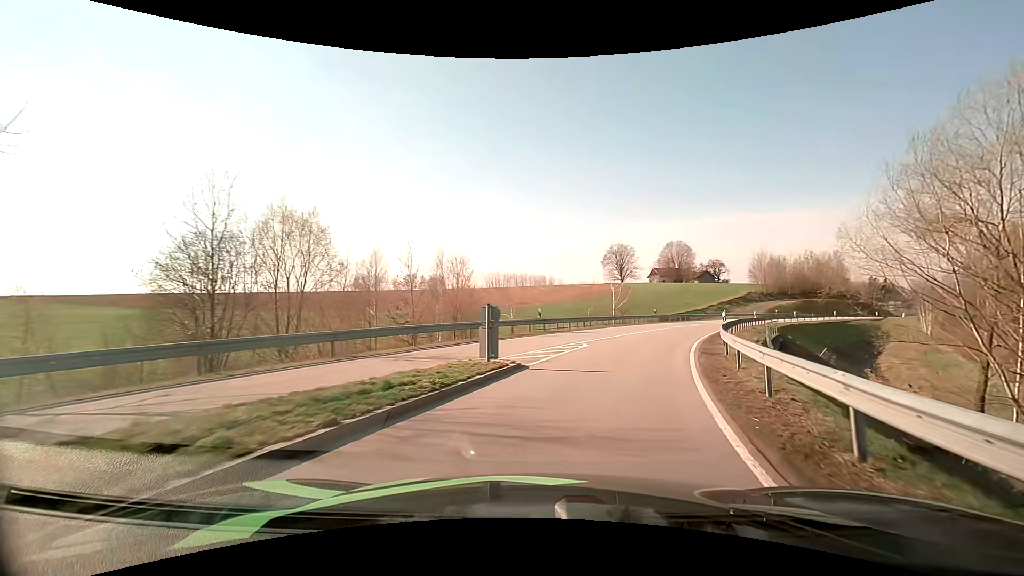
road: secondary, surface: asphalt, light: Day
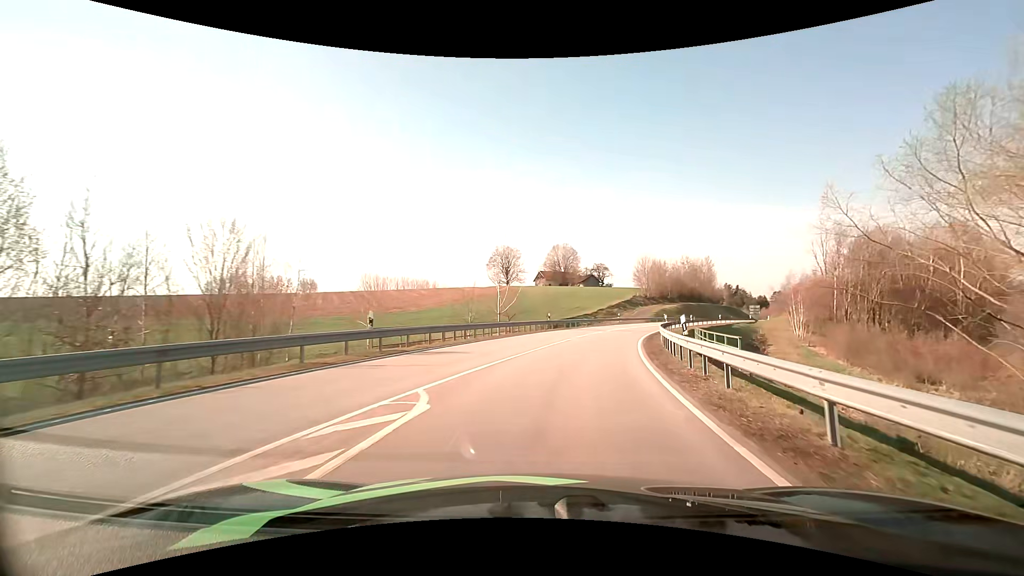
(+1.4, +12.2) m; +13°
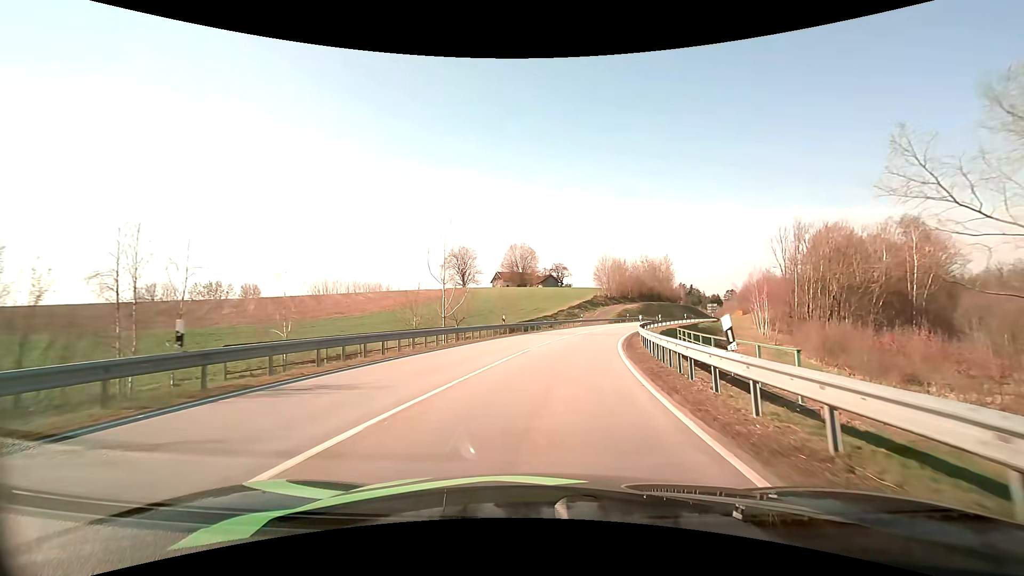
(+0.3, +6.8) m; +5°
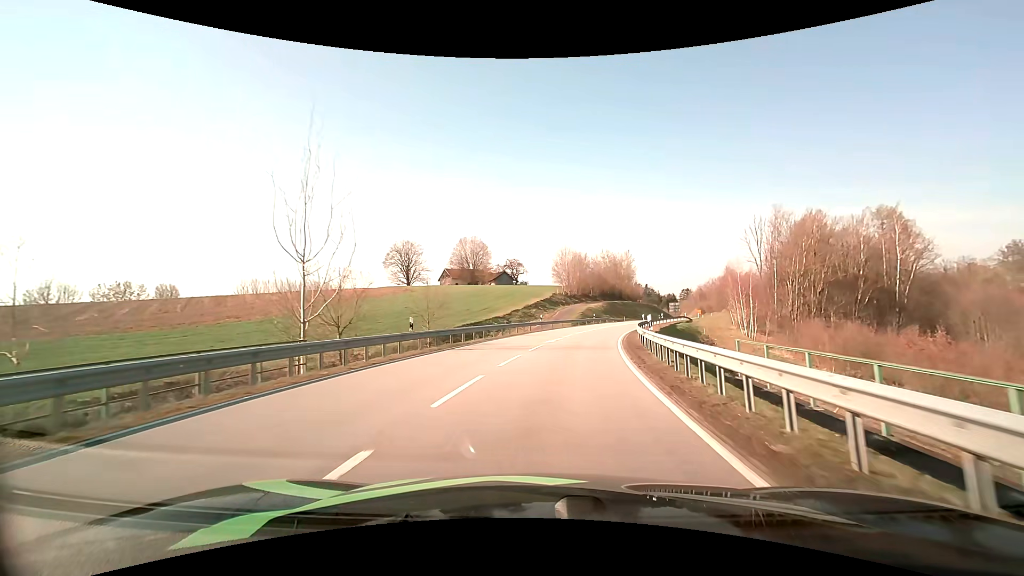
(+0.8, +14.8) m; +5°
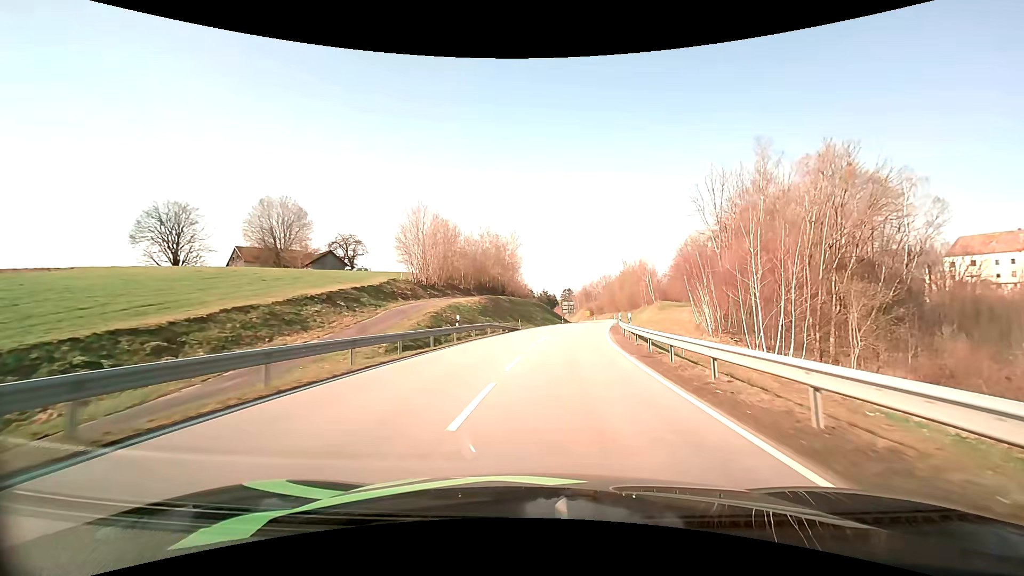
(+5.0, +43.3) m; +14°
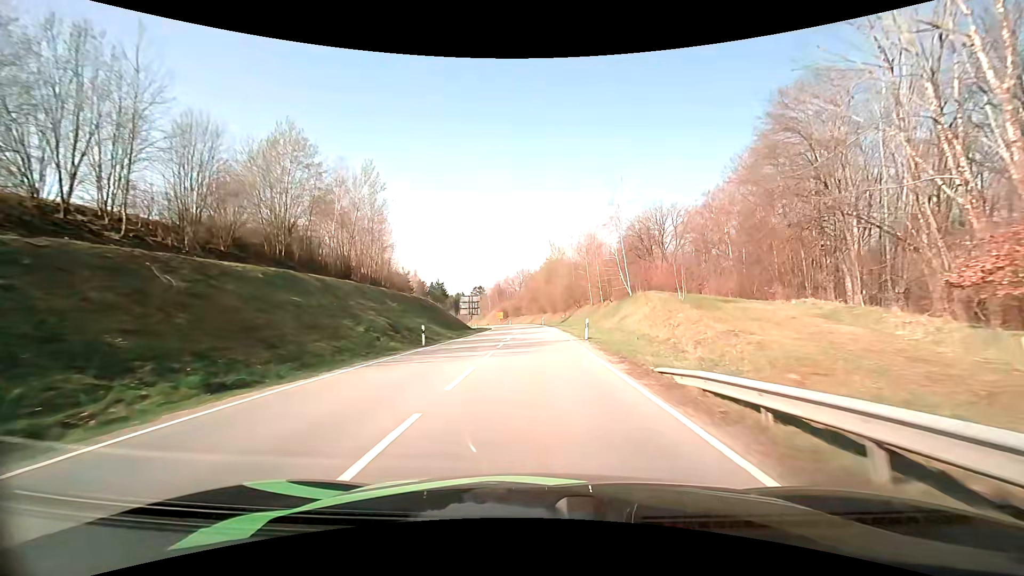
(+5.1, +50.7) m; +10°
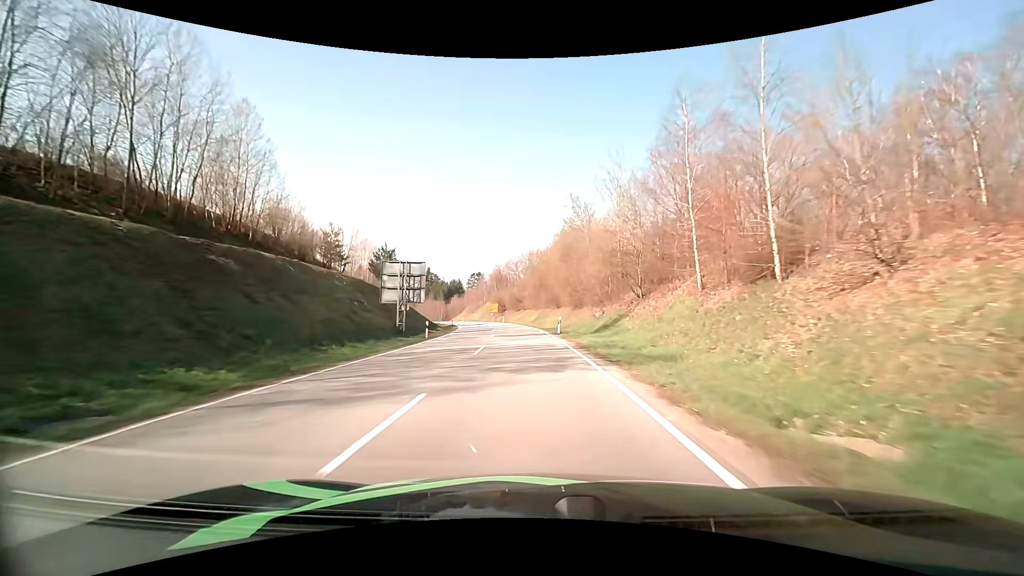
(-0.1, +44.1) m; -1°
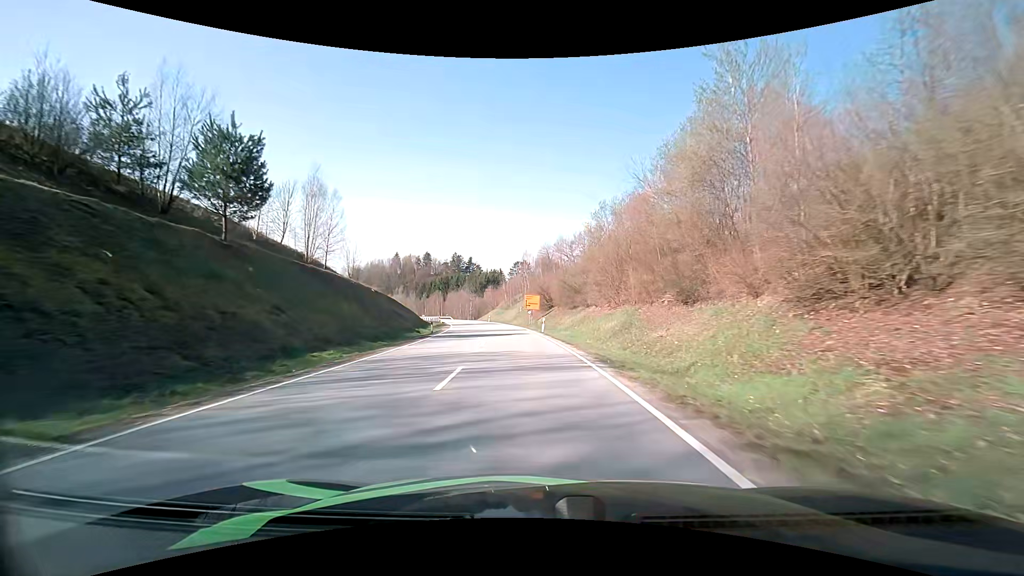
(-2.0, +43.8) m; -5°
(0, +10) (-1, +20) (-2, +30) (-3, +40) (-4, +50) (-6, +60) (-7, +70) (-9, +79) (-12, +89) (-15, +99) m
